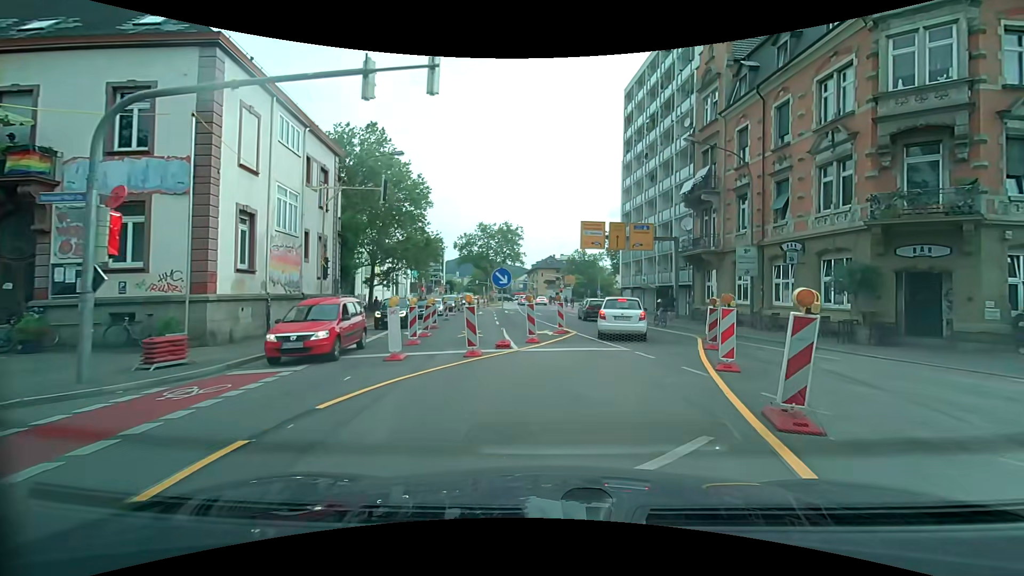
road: secondary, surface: asphalt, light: Day
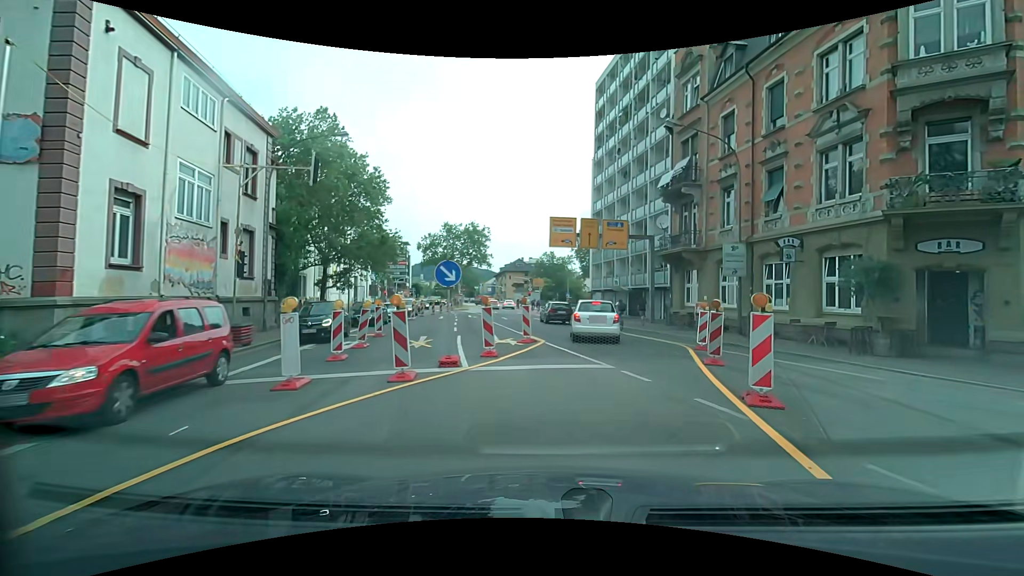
(+0.1, +3.4) m; +5°
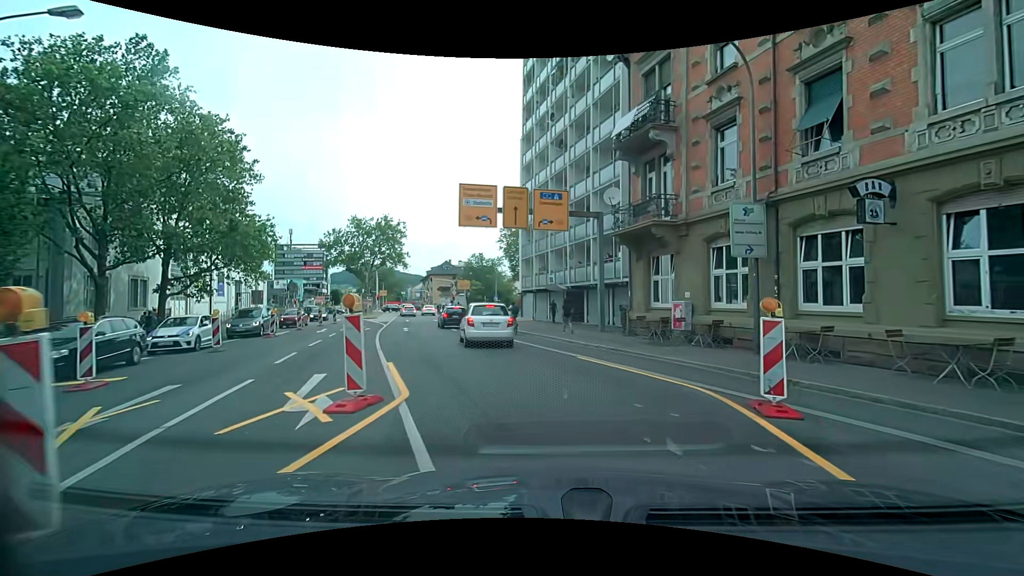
(+0.6, +9.9) m; +7°
(0, +10) (-2, +20) (-4, +30) (-7, +39) (-11, +48) (-15, +58) (-17, +67) (-20, +77) (-22, +87) (-25, +96) m
